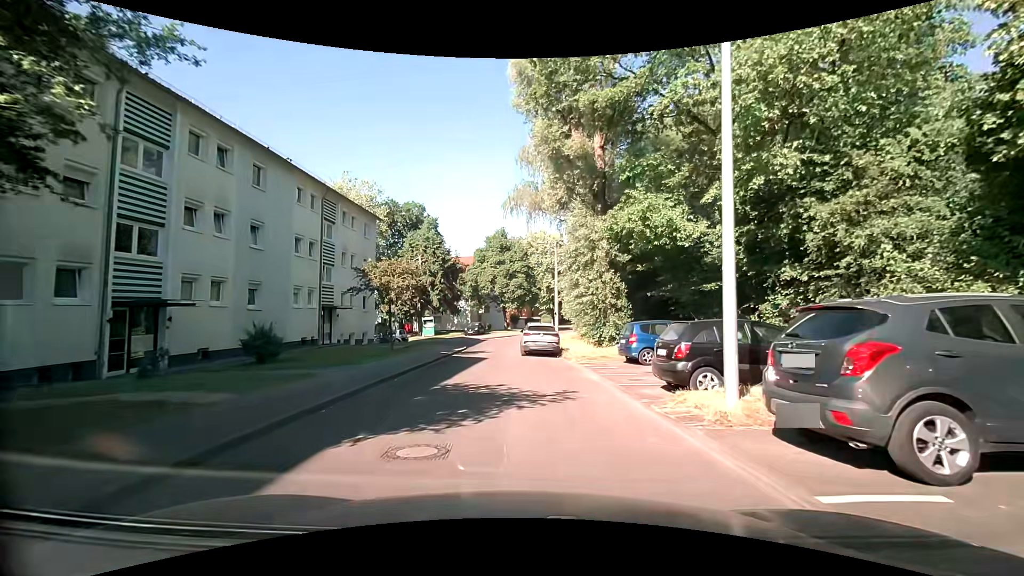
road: residential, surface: asphalt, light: Day
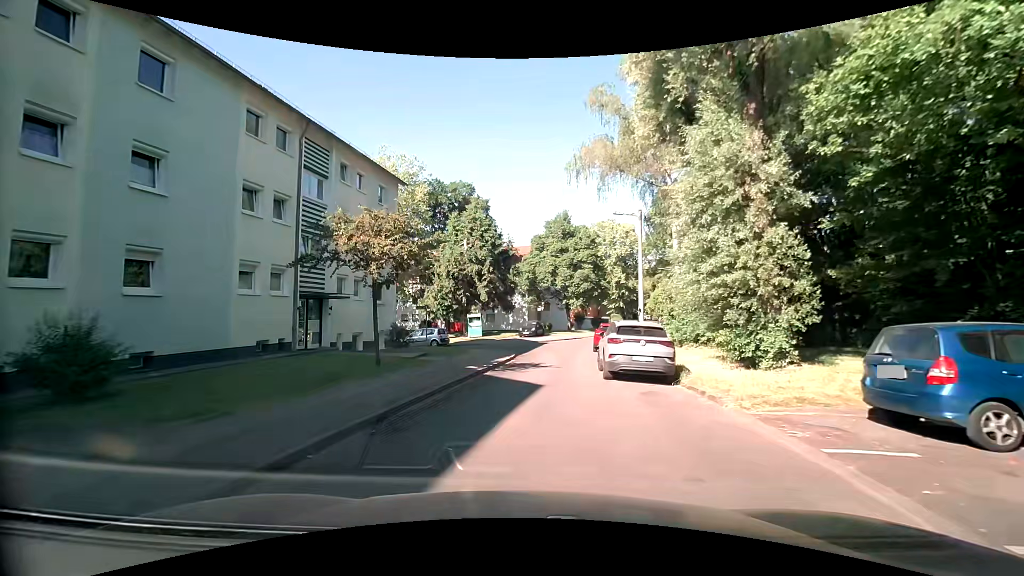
(-0.4, +10.4) m; -8°
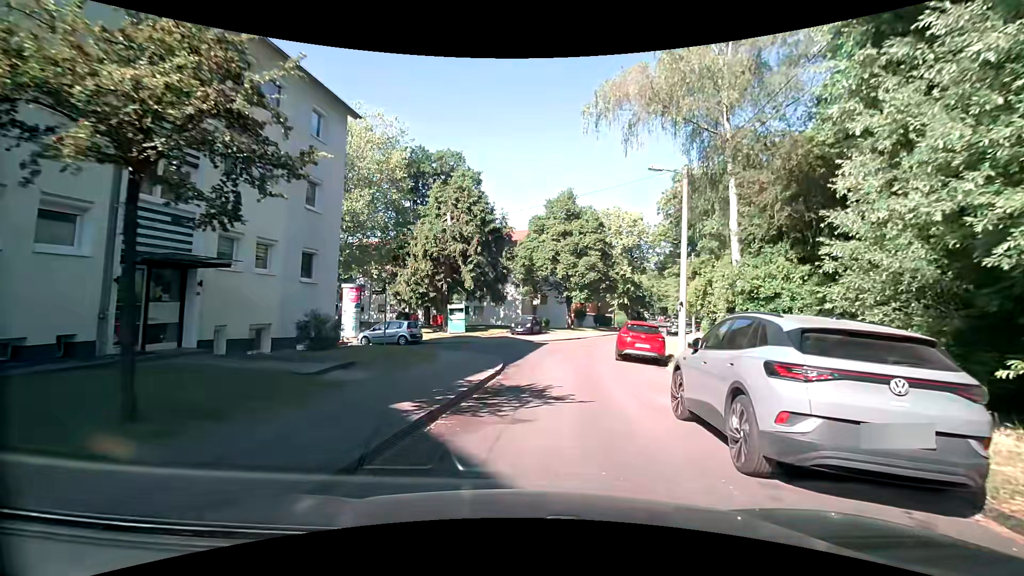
(-0.1, +8.6) m; +1°
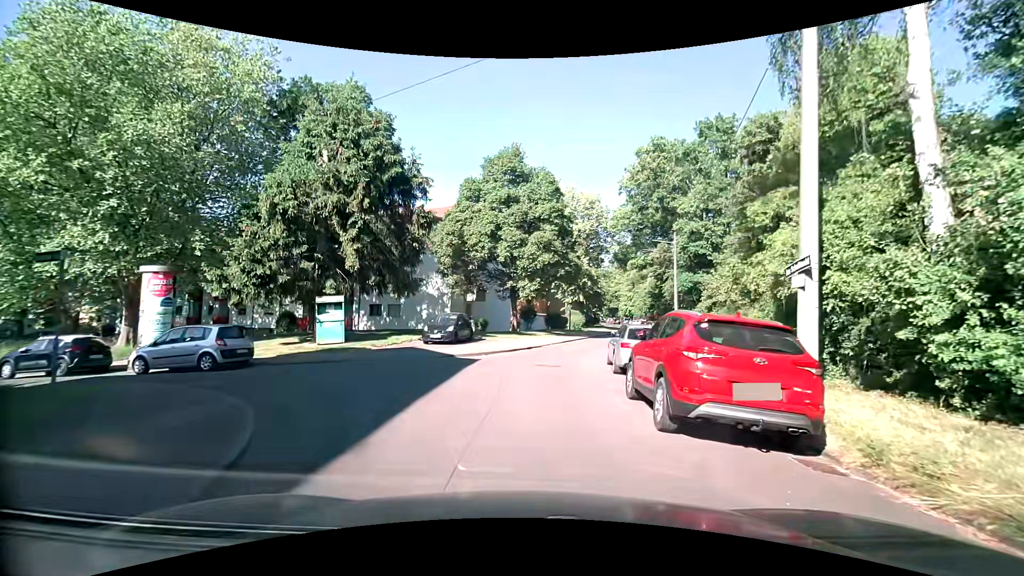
(+0.9, +13.6) m; +5°
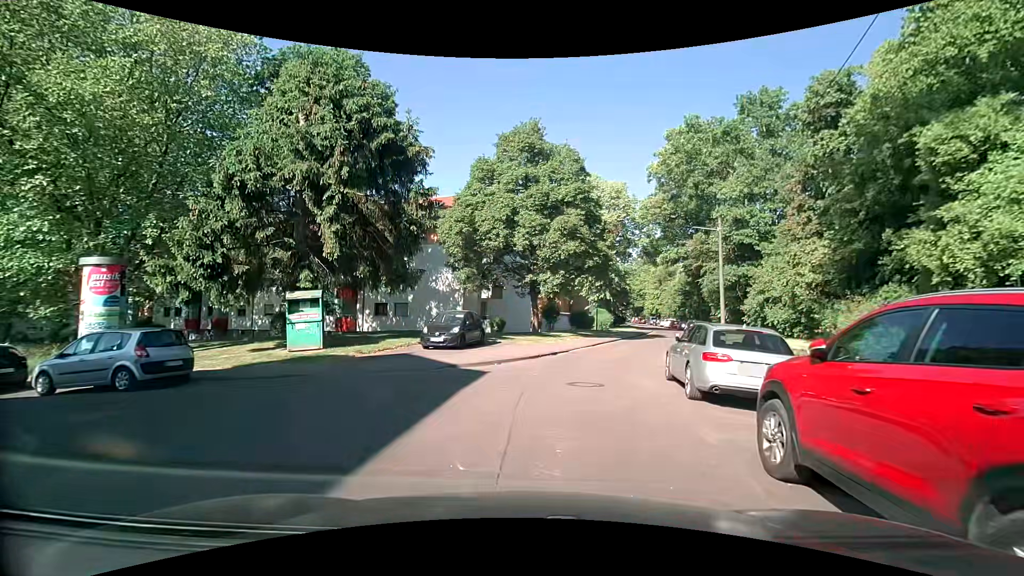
(+0.2, +4.6) m; -1°
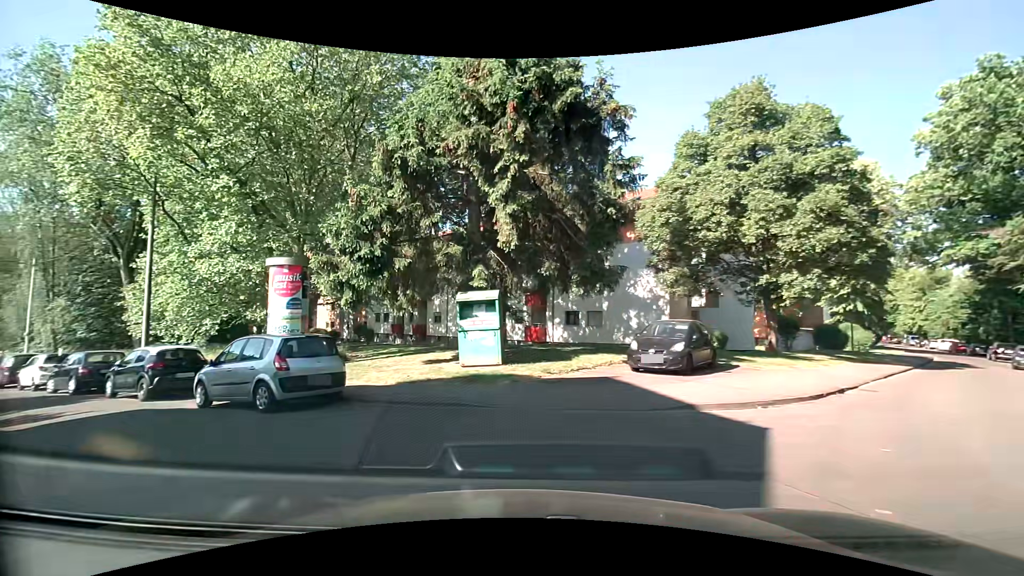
(-0.7, +5.0) m; -20°
